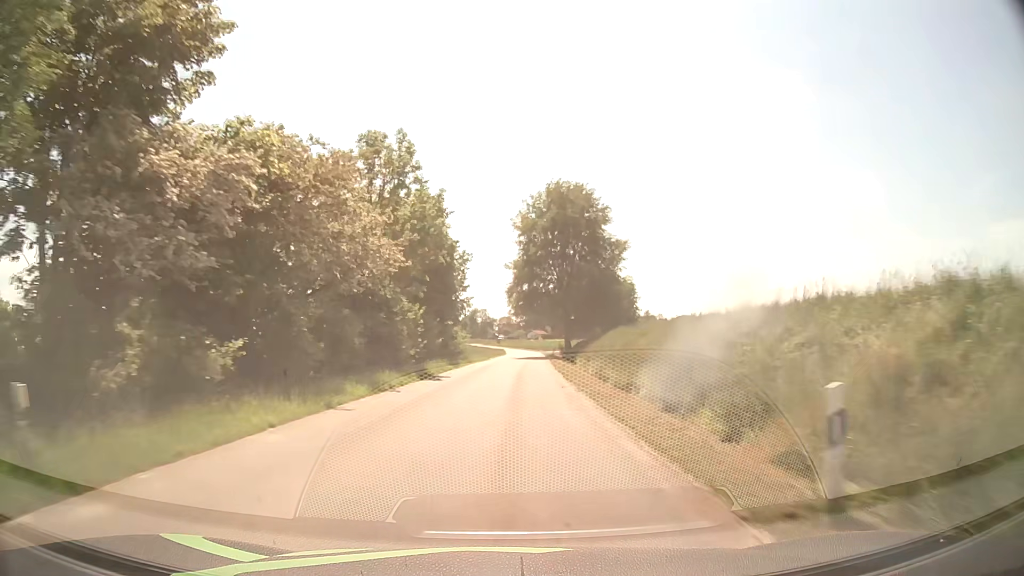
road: tertiary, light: Day
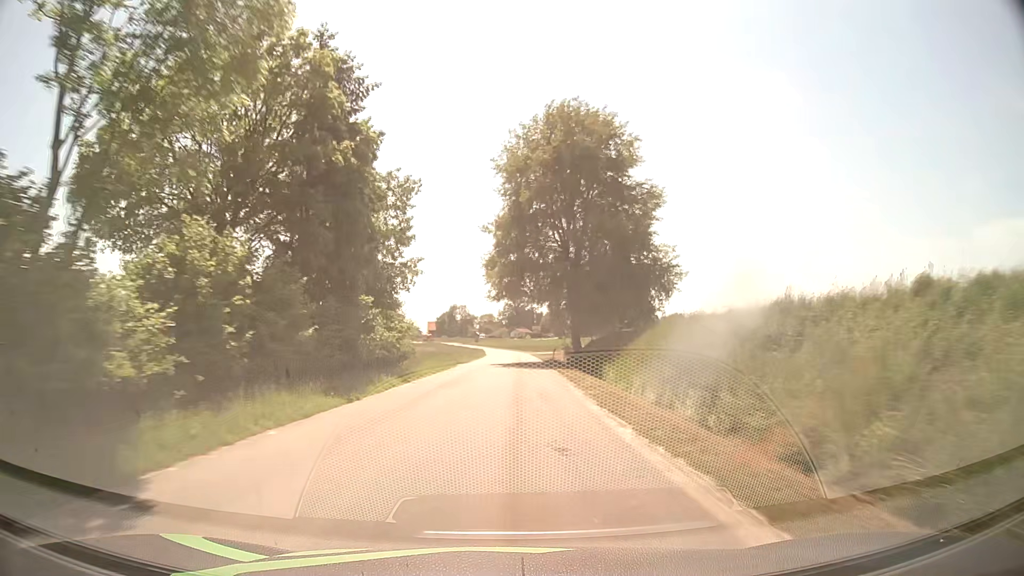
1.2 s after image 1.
(+0.3, +23.5) m; +2°
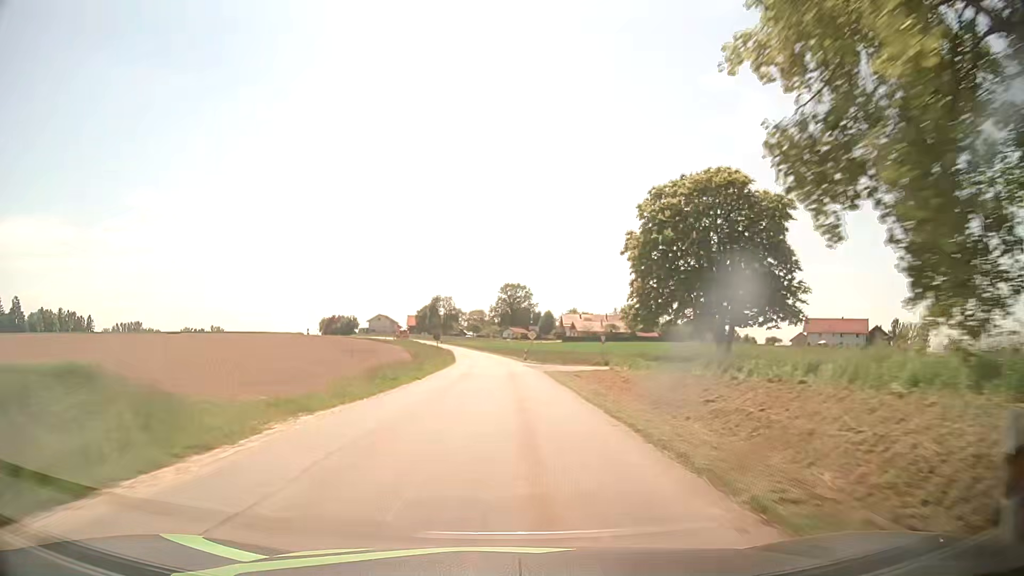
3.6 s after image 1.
(+0.5, +46.4) m; 0°
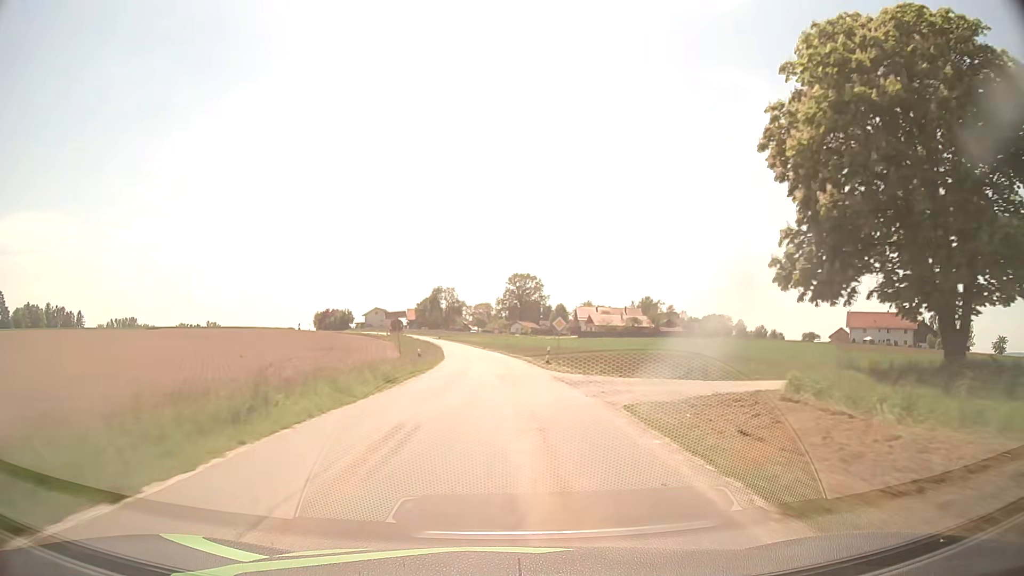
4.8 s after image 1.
(-0.1, +22.7) m; -1°
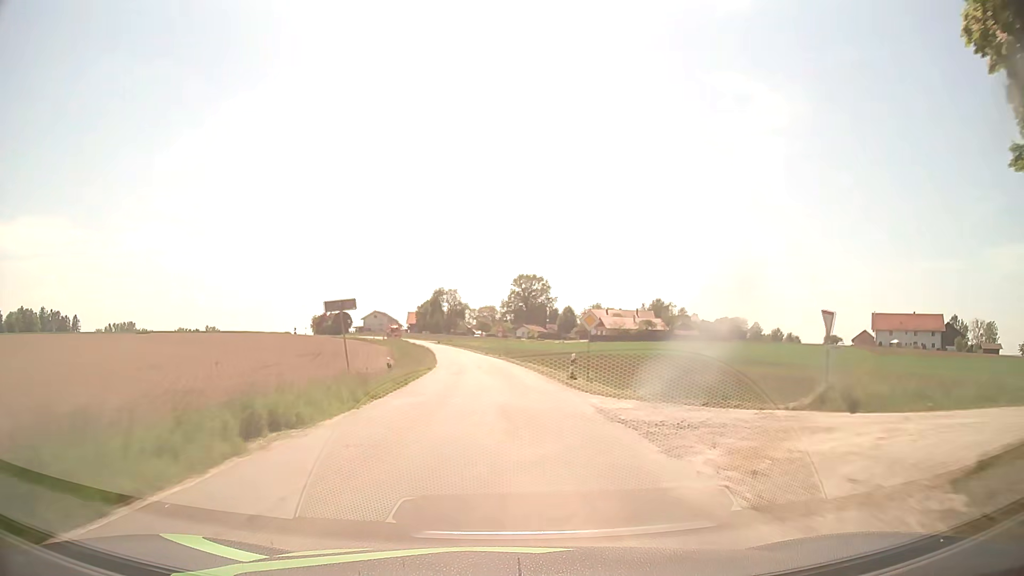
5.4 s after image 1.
(0.0, +11.2) m; 0°
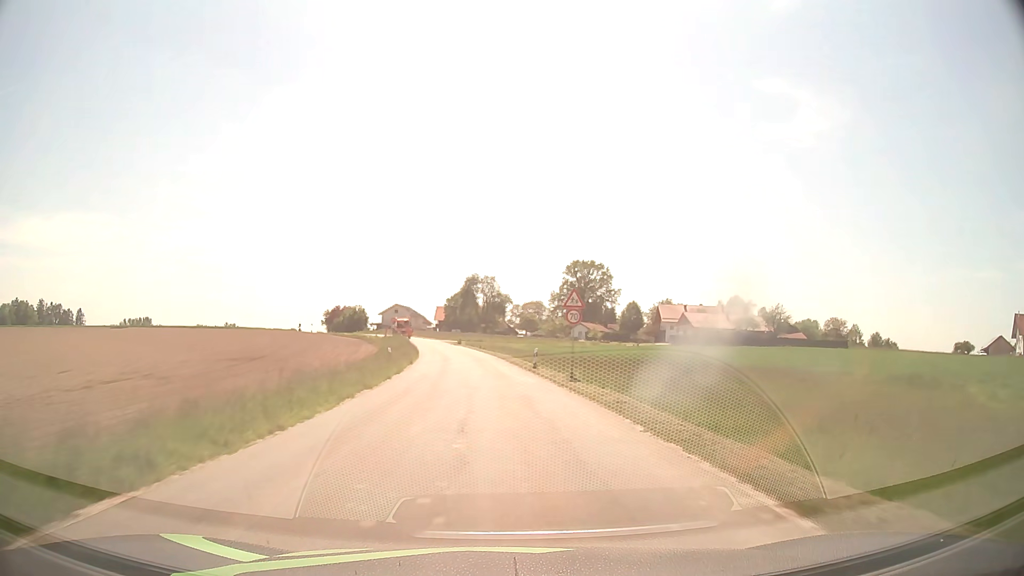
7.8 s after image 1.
(-1.4, +43.9) m; -4°
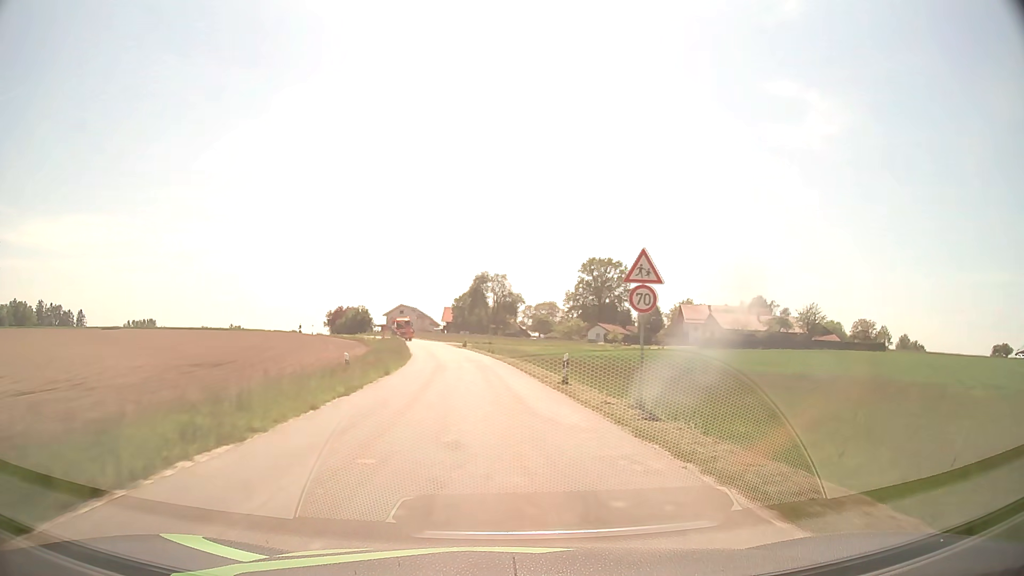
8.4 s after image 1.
(-0.1, +10.8) m; -1°
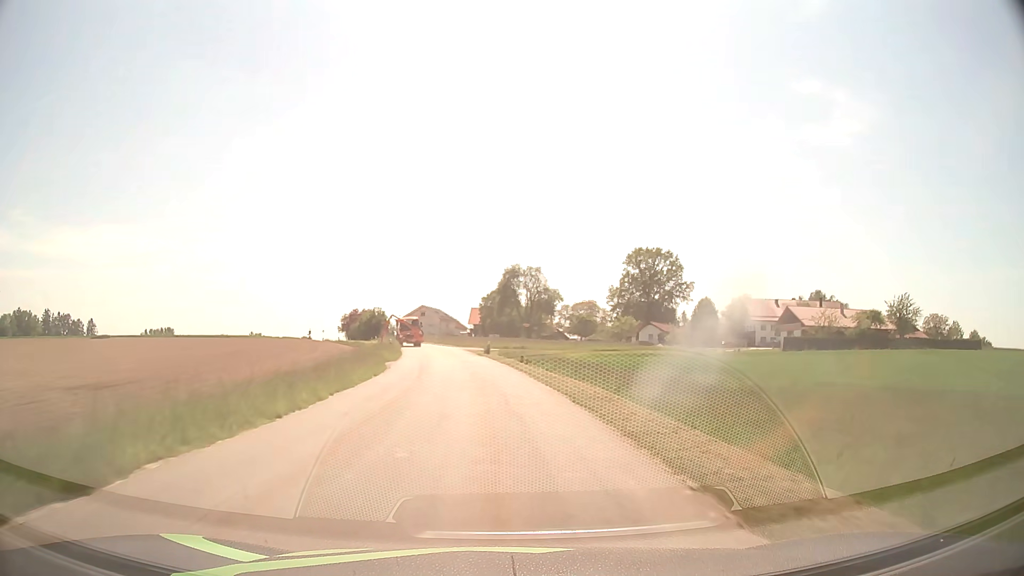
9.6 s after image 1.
(-0.4, +21.5) m; -2°
